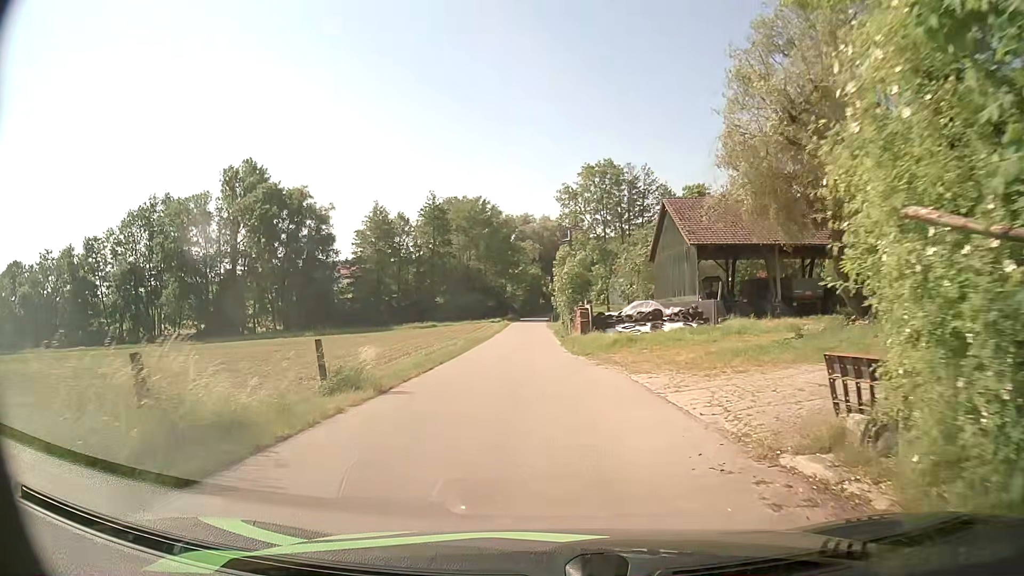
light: Day
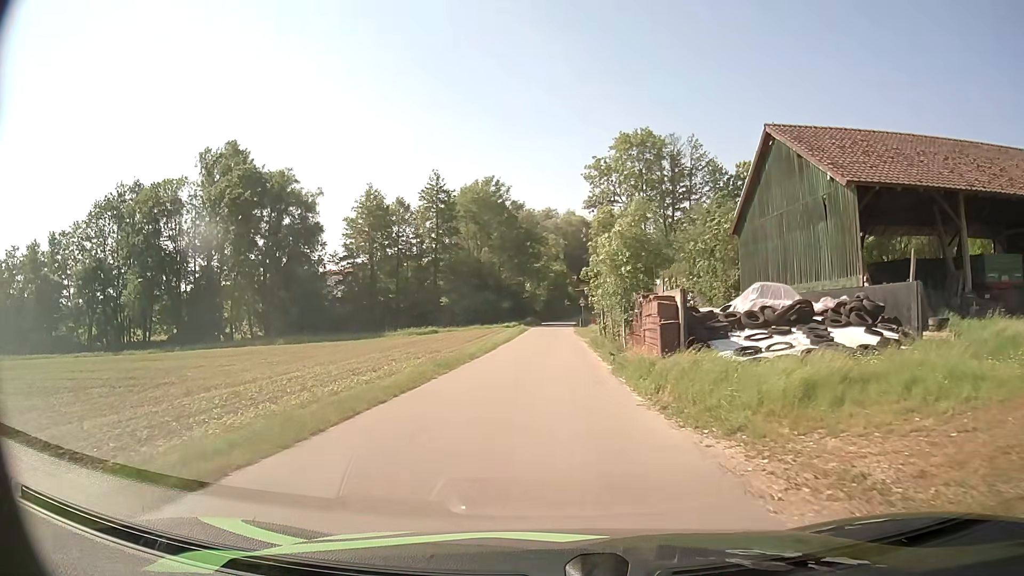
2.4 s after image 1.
(-0.4, +17.8) m; -2°
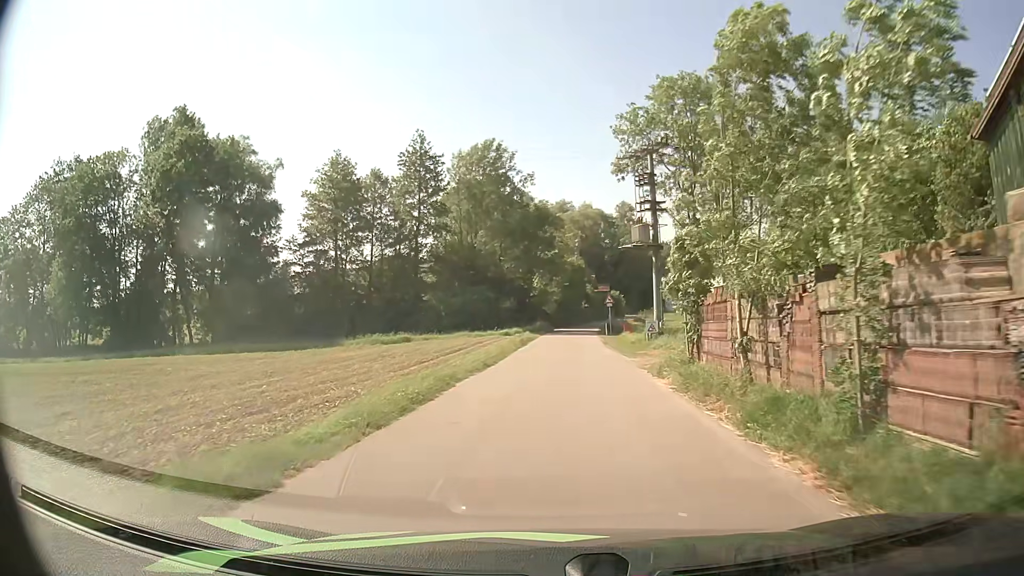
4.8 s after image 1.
(-0.3, +20.4) m; -1°
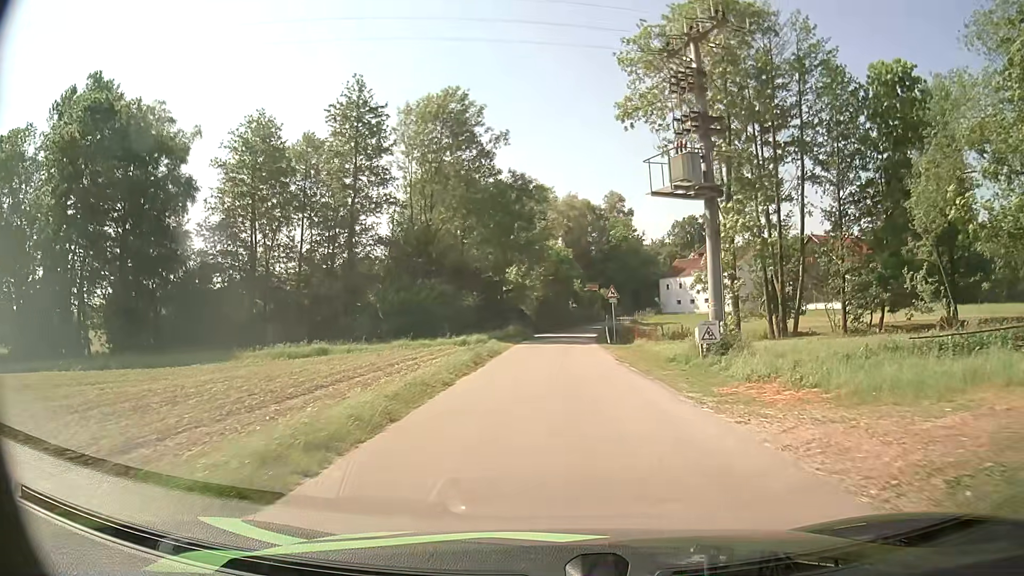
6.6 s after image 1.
(+0.2, +16.7) m; +2°
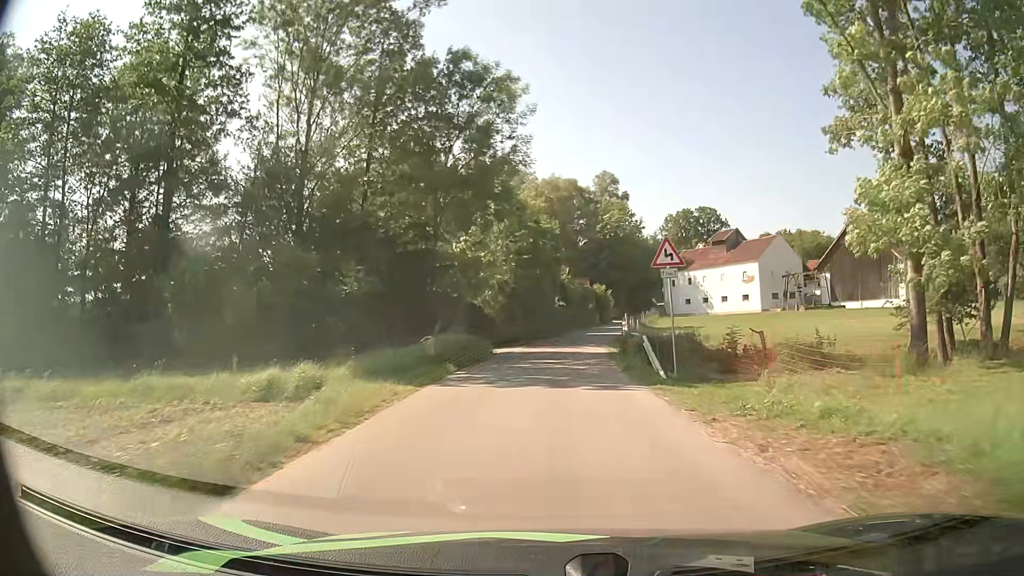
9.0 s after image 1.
(+0.3, +23.6) m; +1°
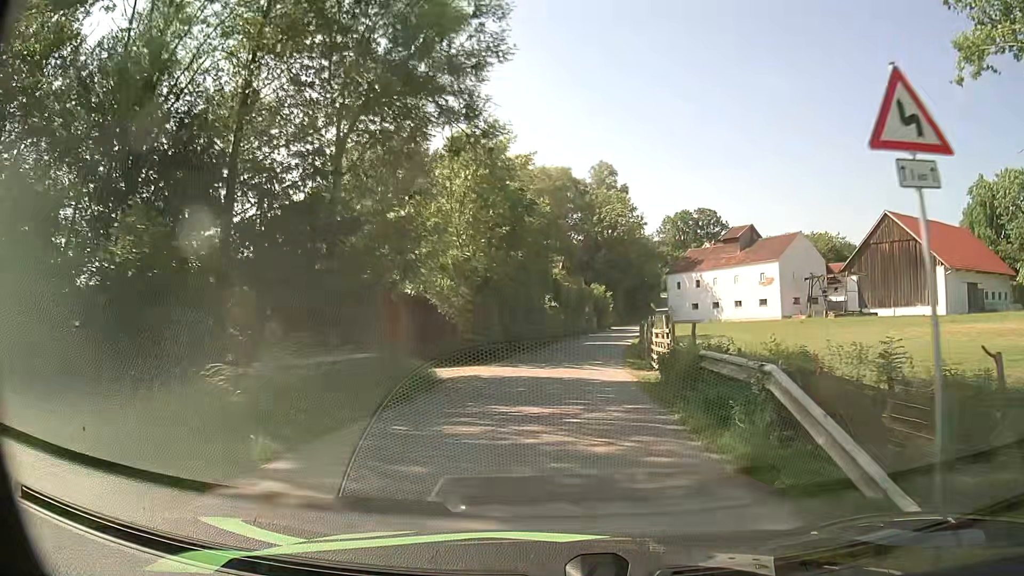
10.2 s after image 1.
(+0.1, +11.9) m; +1°
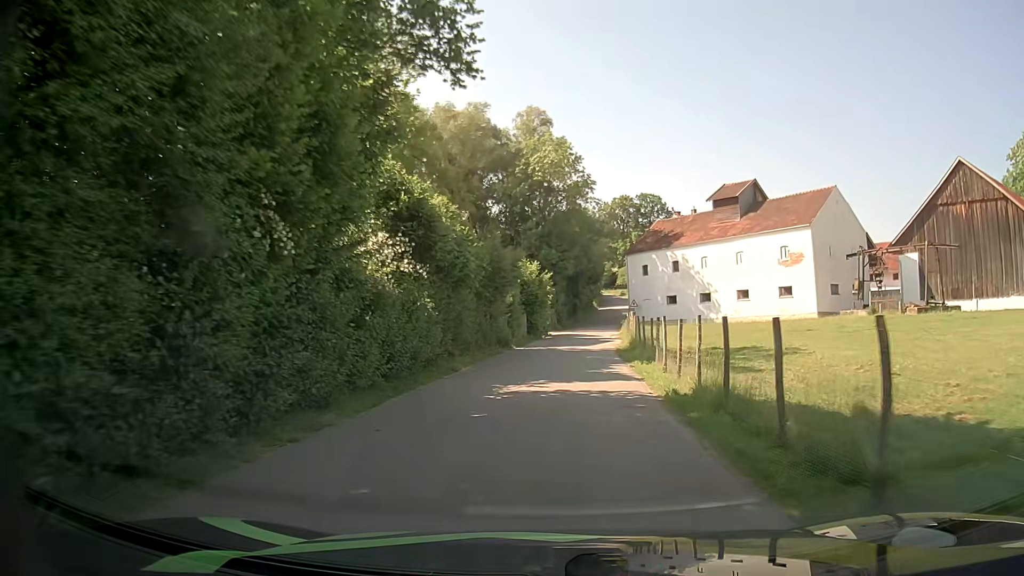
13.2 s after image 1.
(+1.5, +29.9) m; +7°
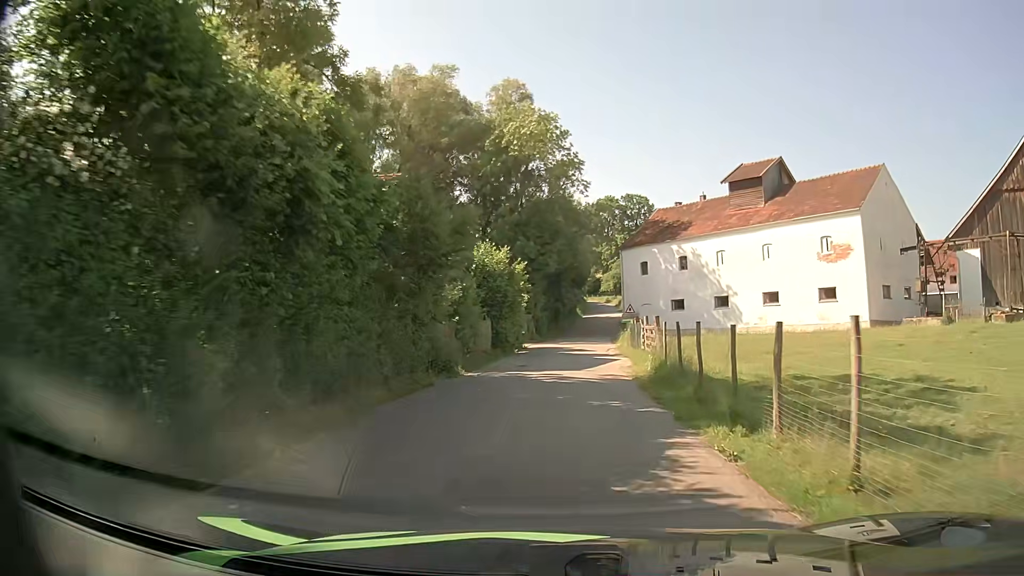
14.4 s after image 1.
(+0.1, +12.0) m; +1°
(0, +10) (+1, +20) (+1, +30) (+2, +40) (+3, +50) (+4, +60) (+5, +70) (+7, +80) (+14, +87) (+23, +90) m
